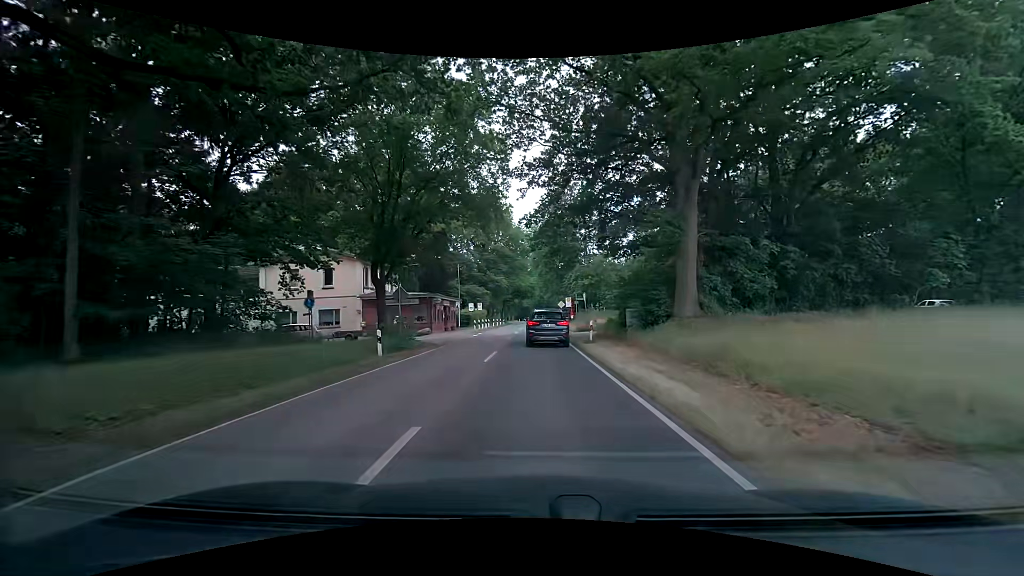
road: tertiary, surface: asphalt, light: Day
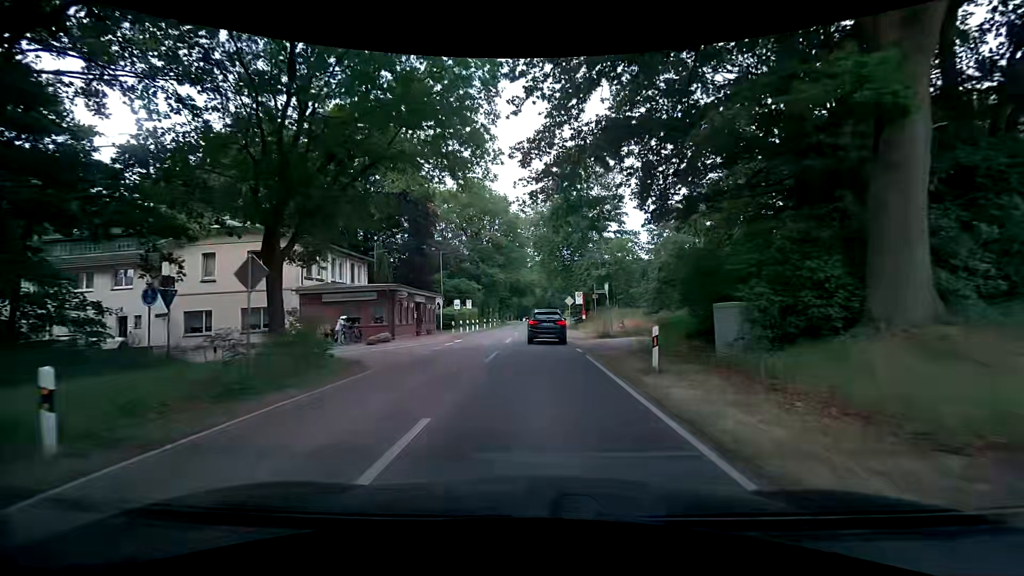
(0.0, +12.1) m; -1°
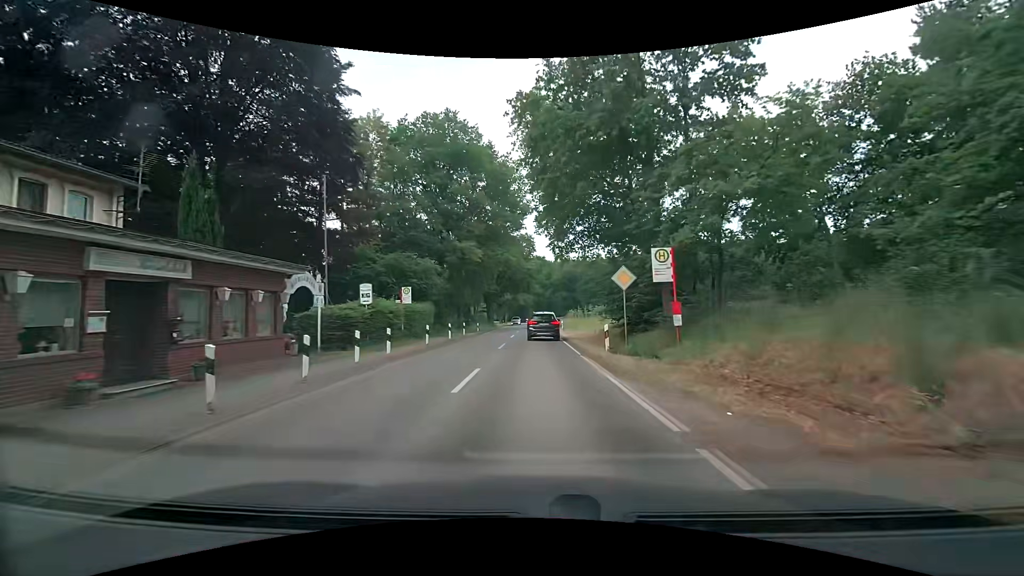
(+0.2, +27.5) m; 0°
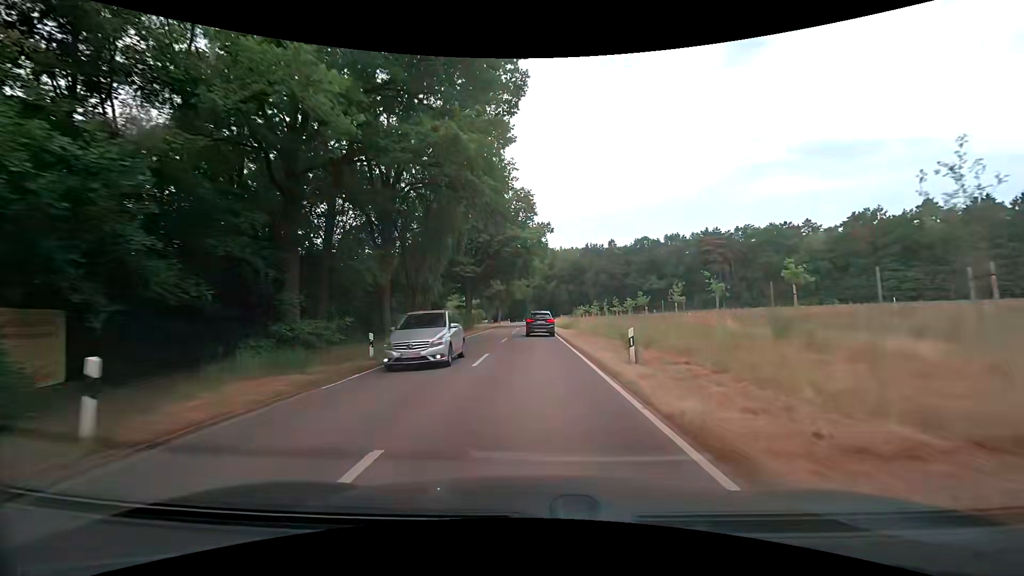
(+0.3, +32.1) m; +1°
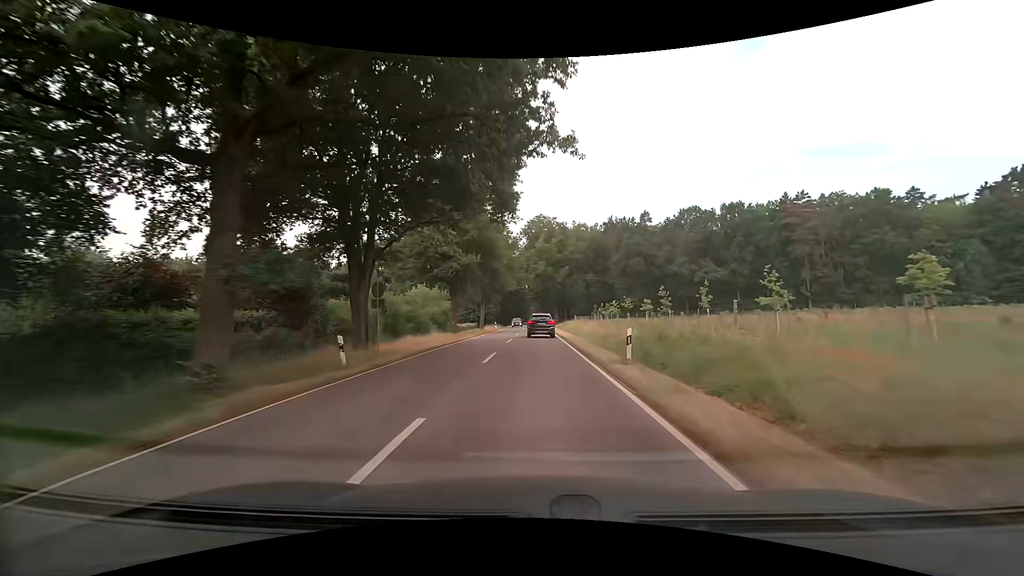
(-0.6, +46.8) m; -1°
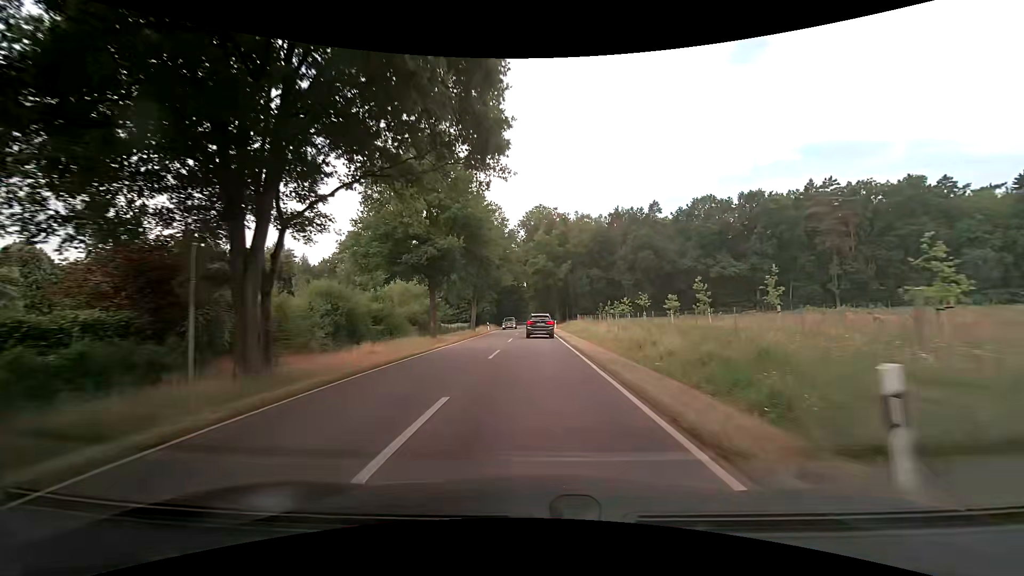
(0.0, +10.2) m; 0°
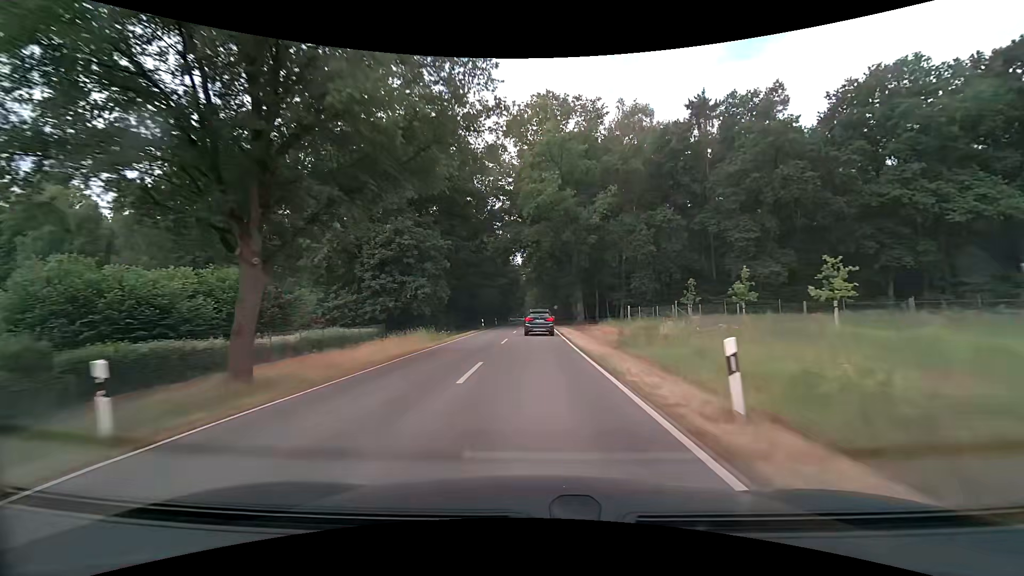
(0.0, +54.6) m; 0°
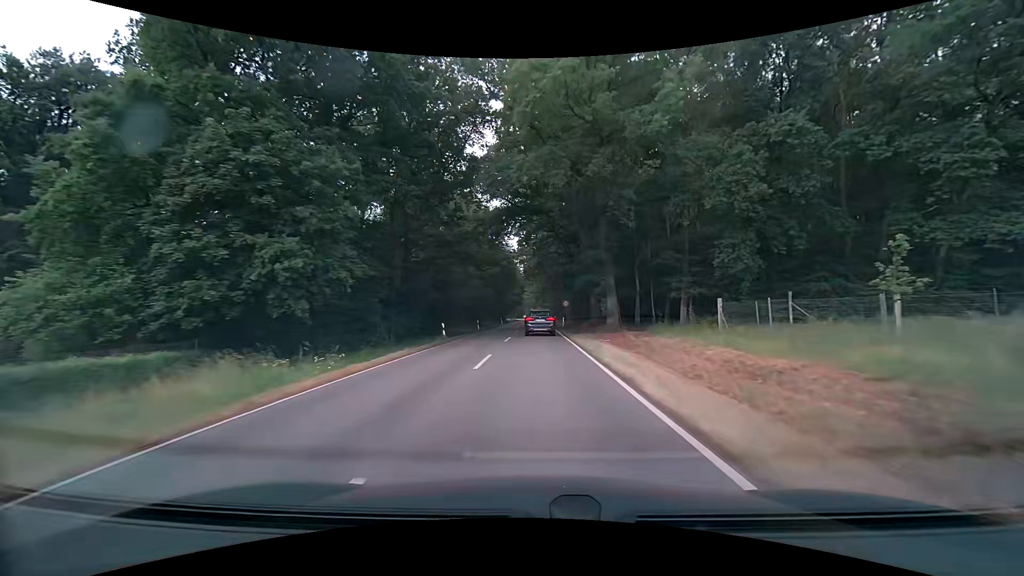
(-0.1, +22.6) m; 0°
(0, +10) (0, +20) (0, +30) (0, +40) (0, +50) (0, +60) (0, +70) (0, +80) (0, +90) (0, +100) m
